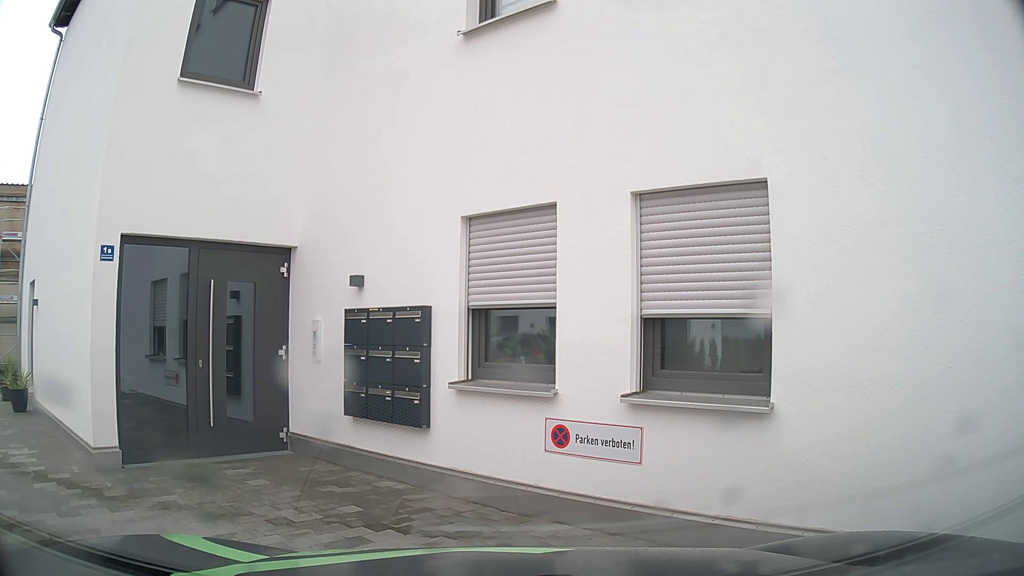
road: tertiary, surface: asphalt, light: Day
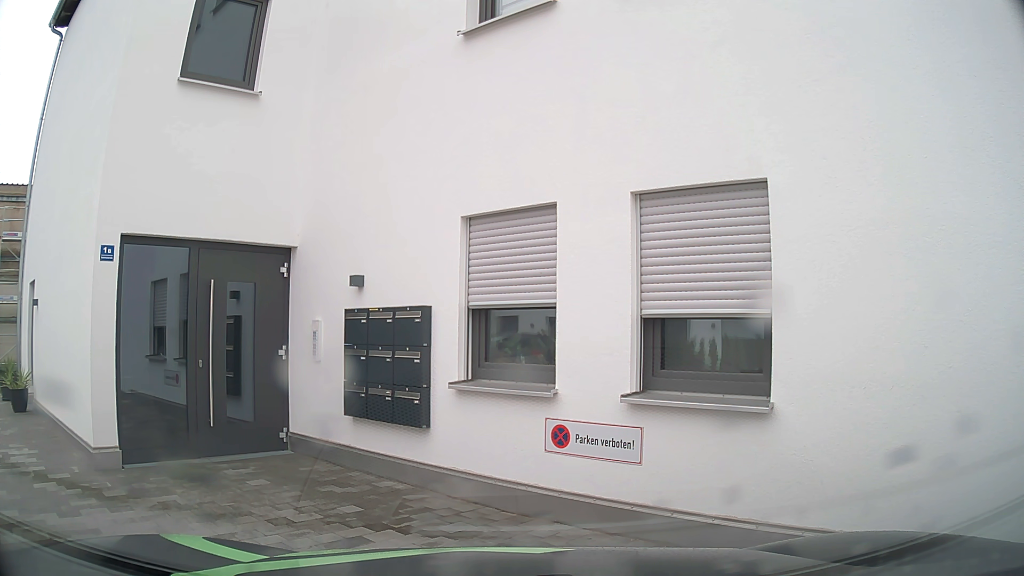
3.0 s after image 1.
(0.0, 0.0) m; 0°
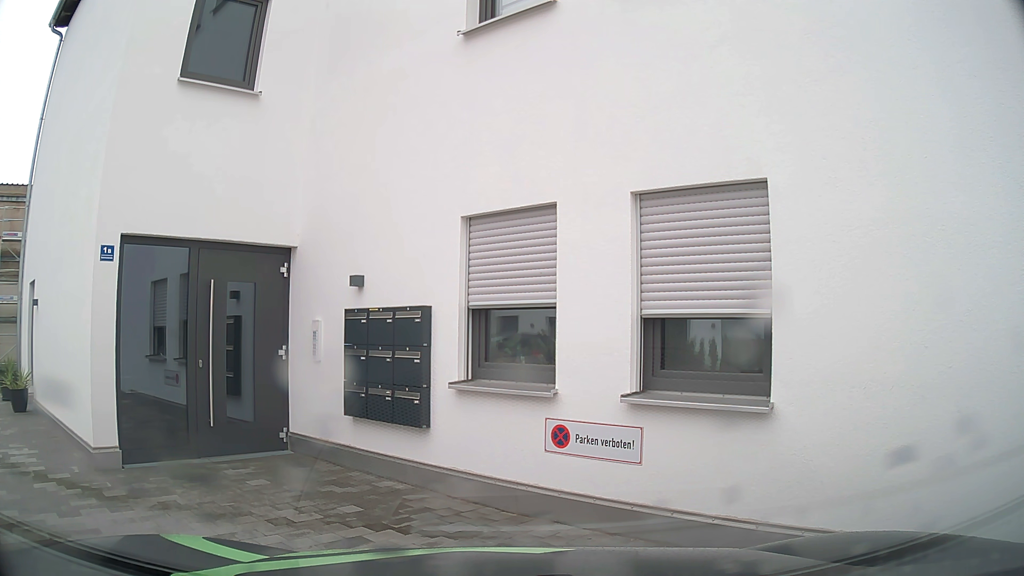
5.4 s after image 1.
(0.0, 0.0) m; 0°
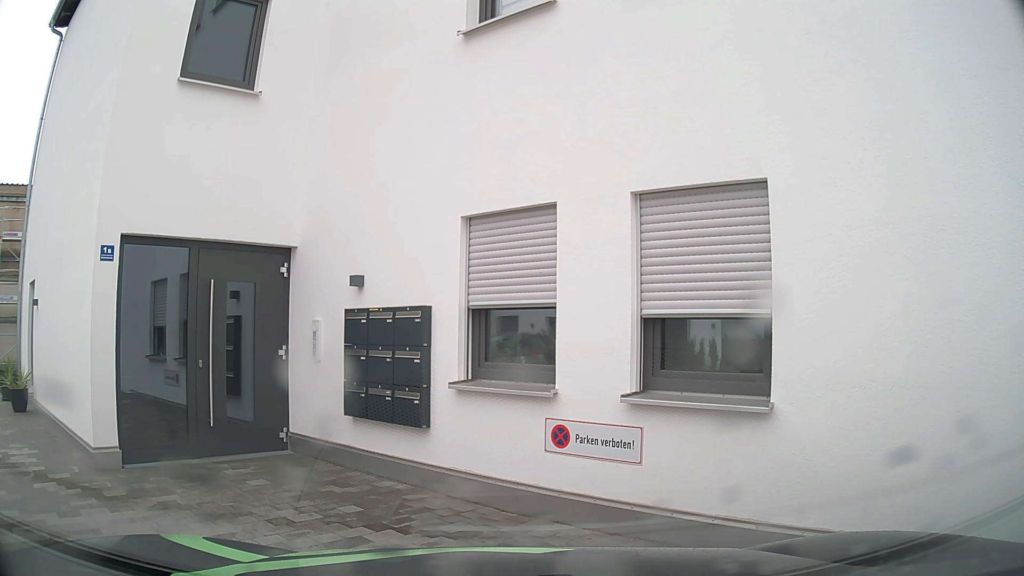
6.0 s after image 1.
(0.0, 0.0) m; 0°
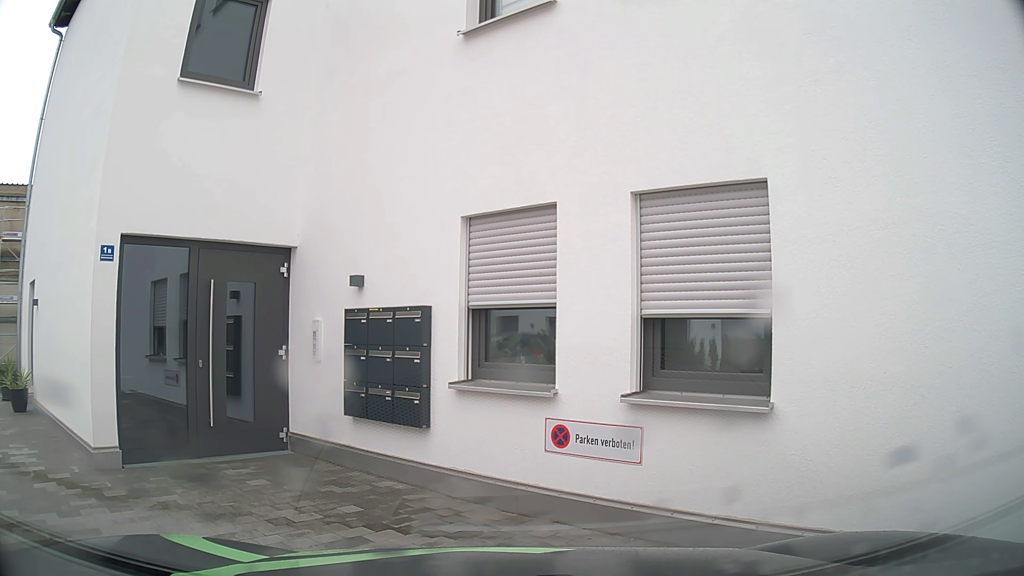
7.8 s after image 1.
(0.0, 0.0) m; 0°
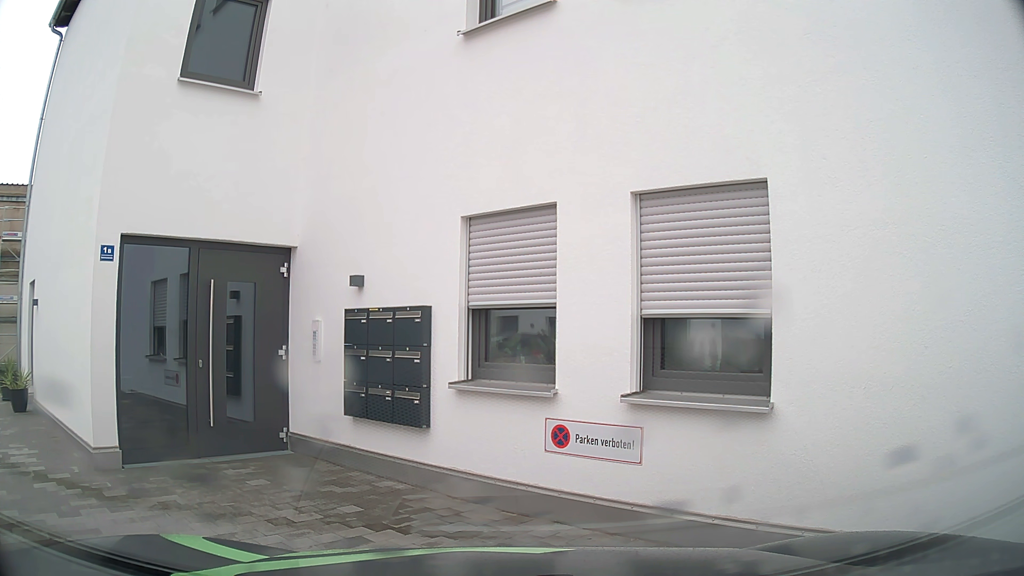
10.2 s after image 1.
(0.0, 0.0) m; 0°
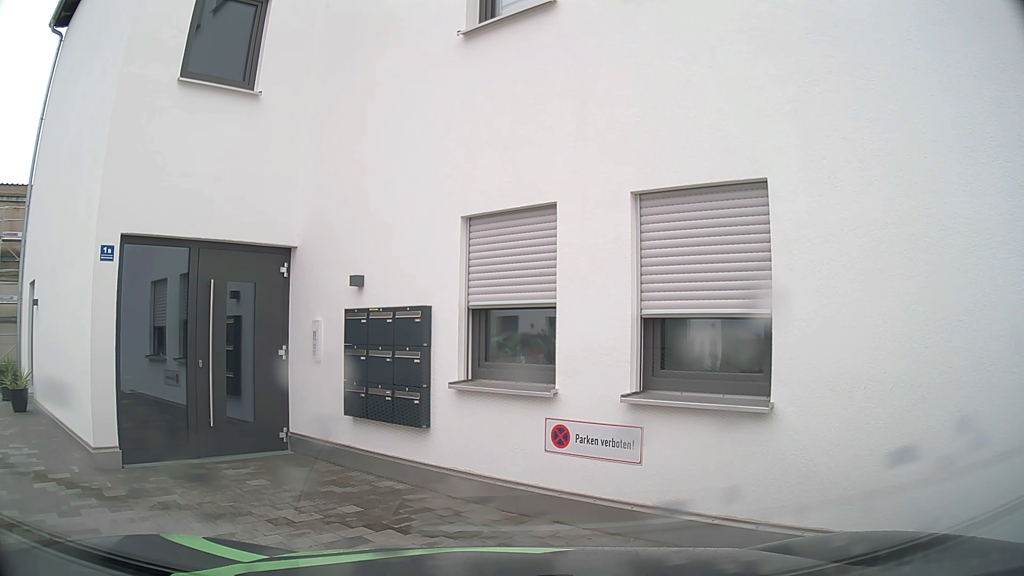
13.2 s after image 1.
(0.0, 0.0) m; 0°
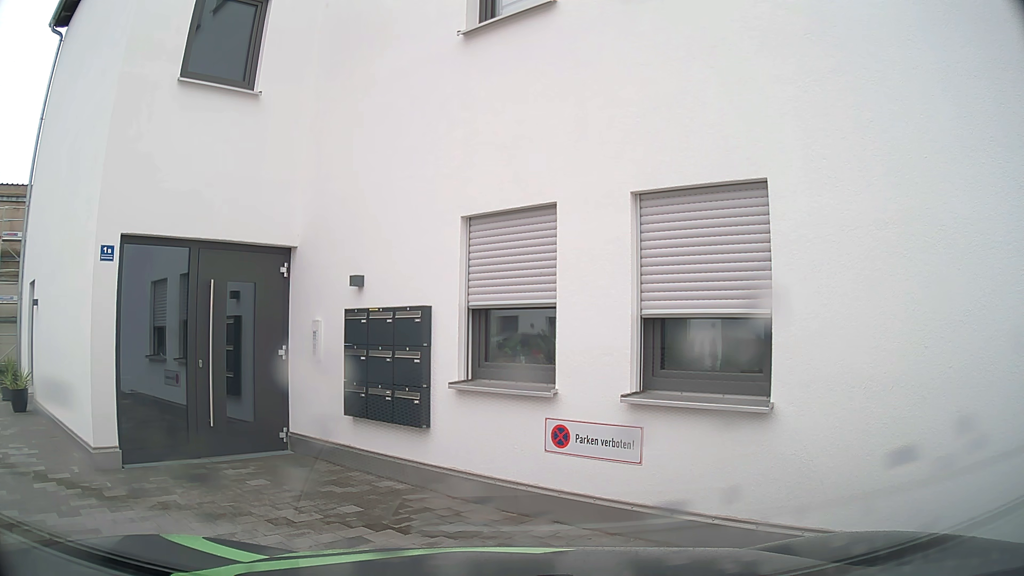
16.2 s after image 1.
(0.0, 0.0) m; 0°
